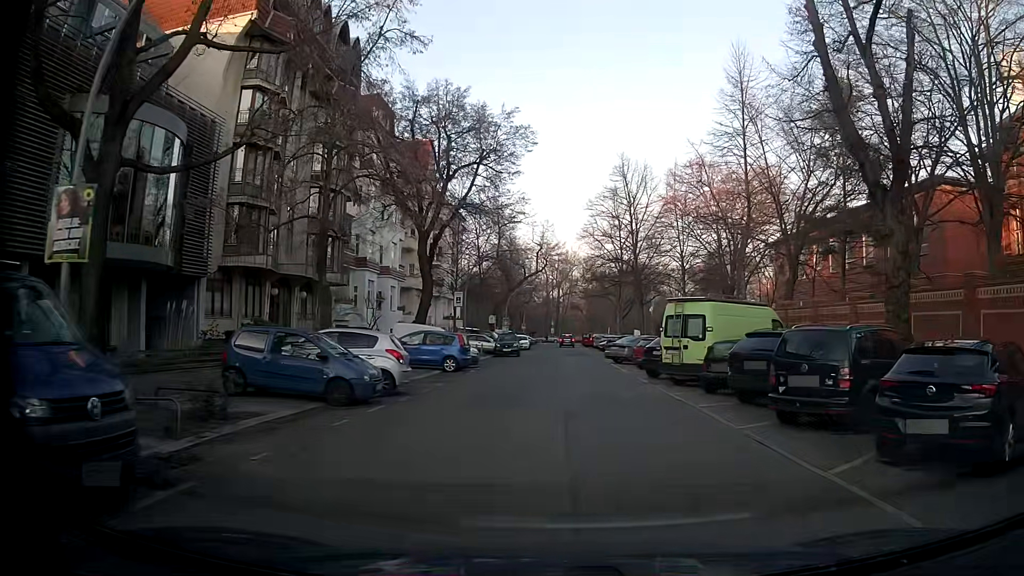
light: Day
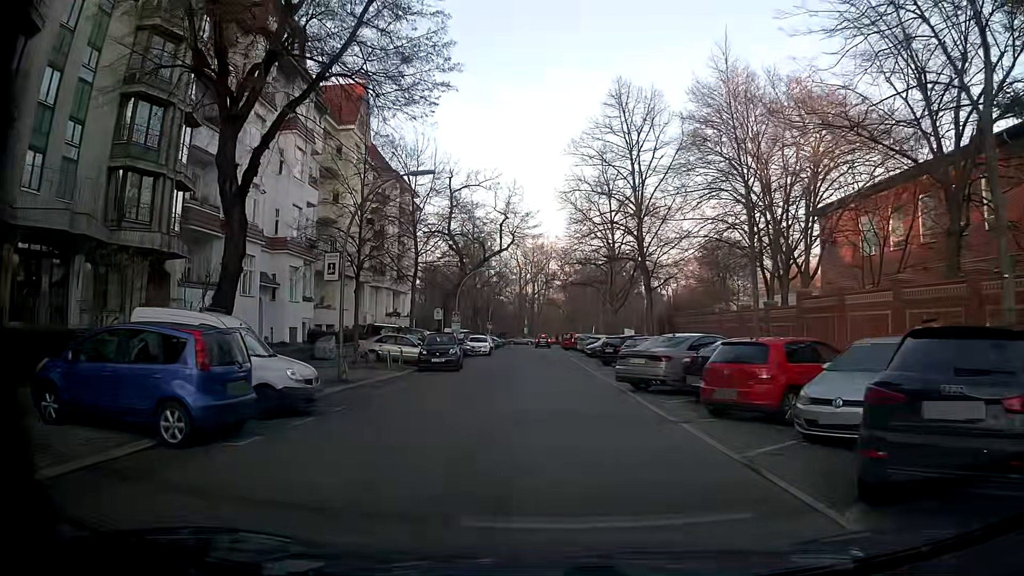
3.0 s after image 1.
(+0.8, +18.5) m; +2°
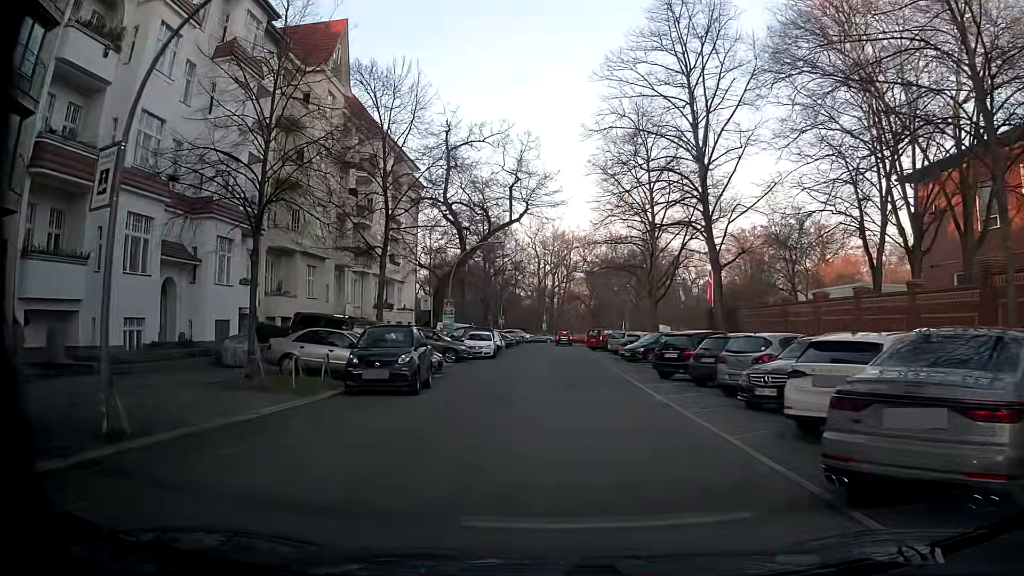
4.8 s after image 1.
(-0.1, +12.2) m; -2°
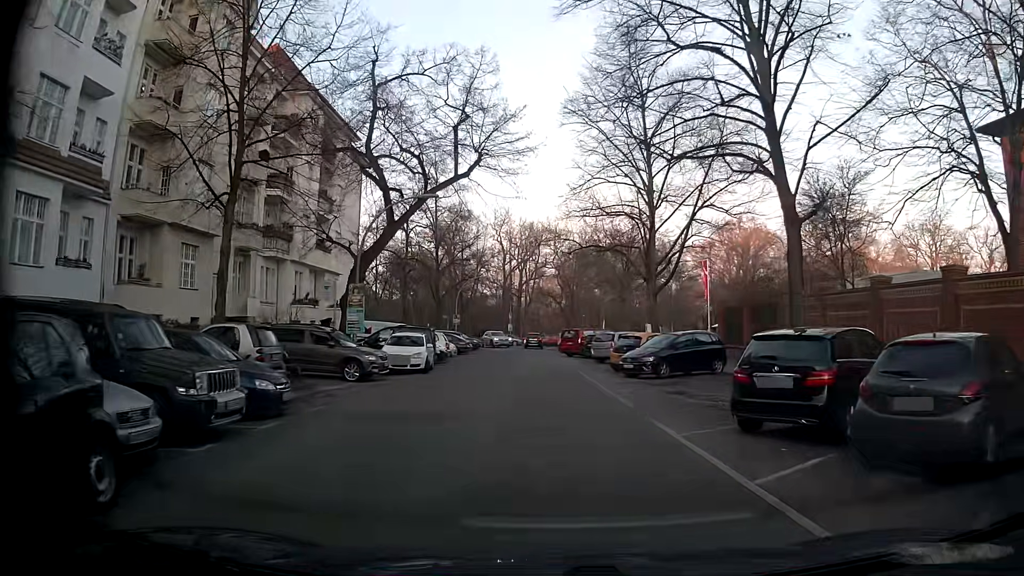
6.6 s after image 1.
(+0.3, +12.3) m; +2°
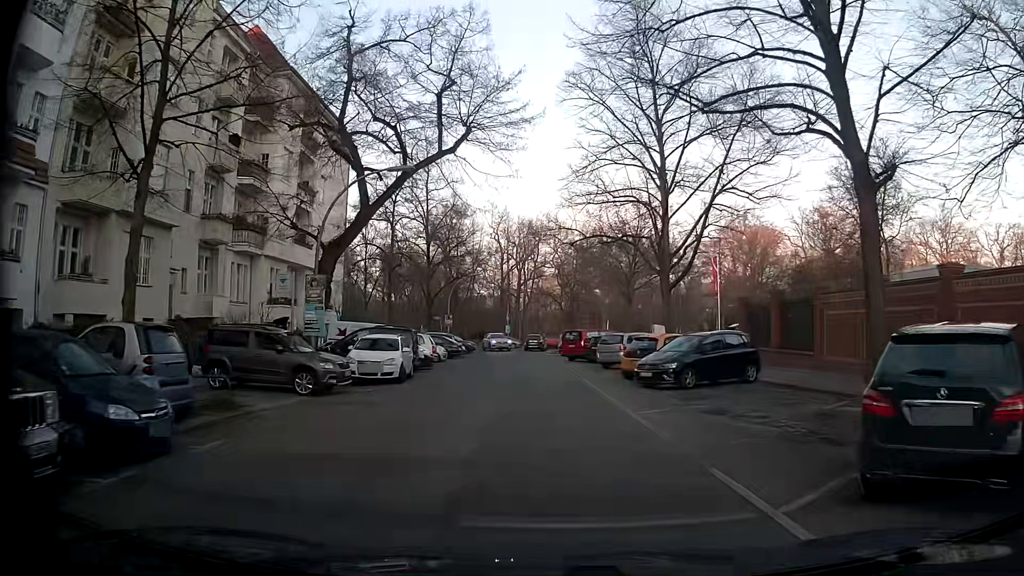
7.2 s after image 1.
(0.0, +4.2) m; 0°
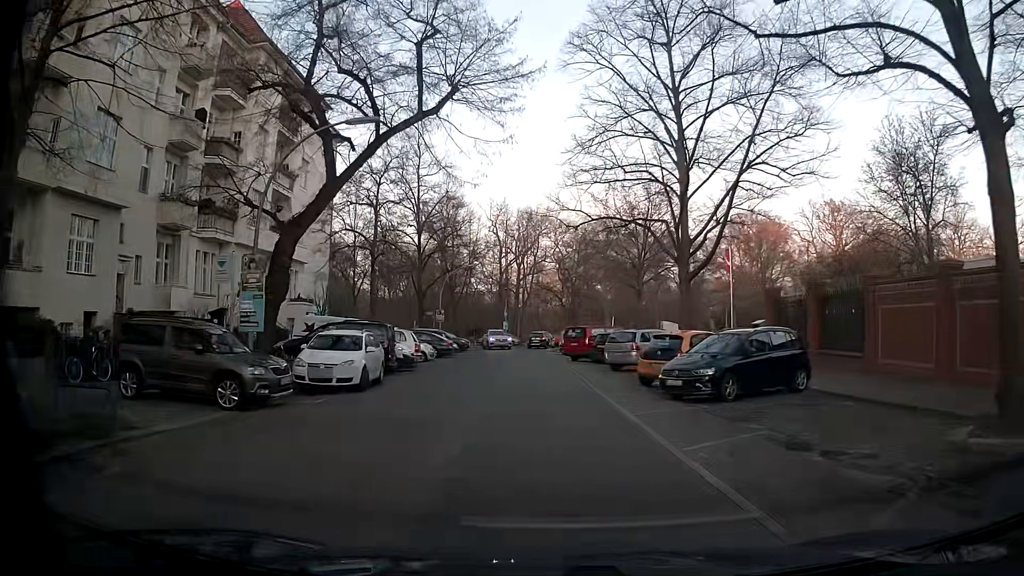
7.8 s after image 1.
(0.0, +4.3) m; 0°
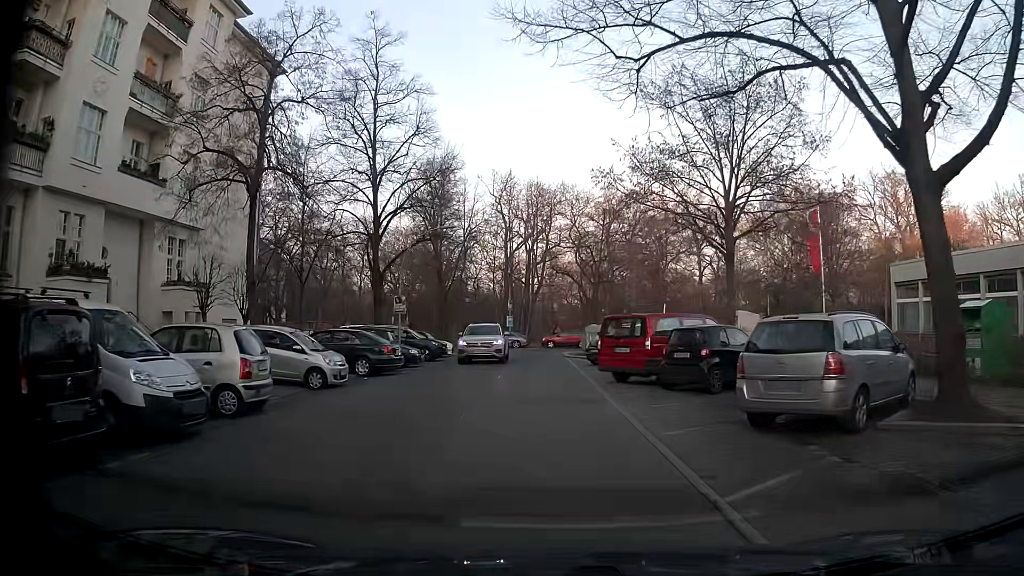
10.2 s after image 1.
(0.0, +17.4) m; -1°
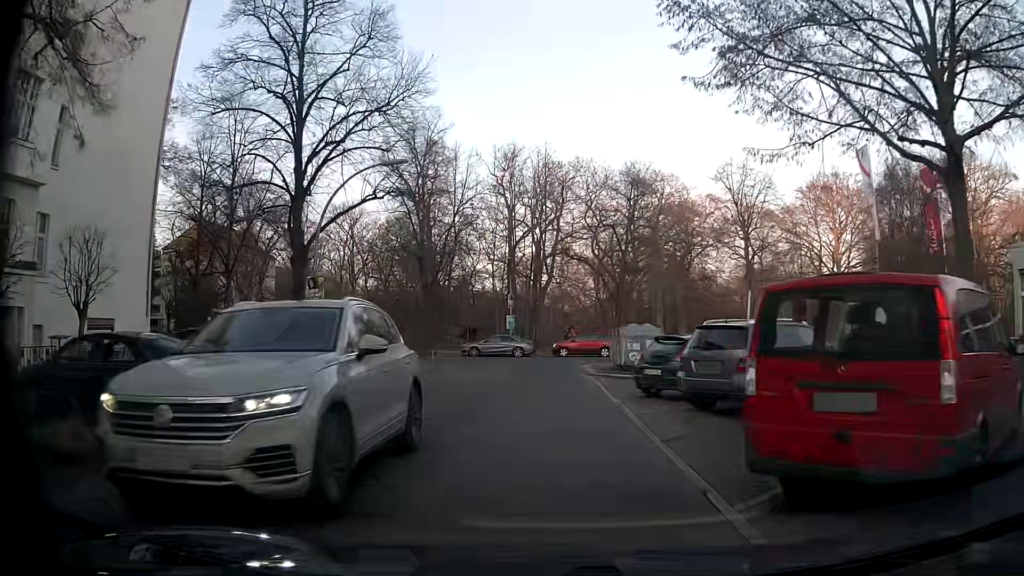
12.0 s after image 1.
(-0.1, +13.0) m; 0°
